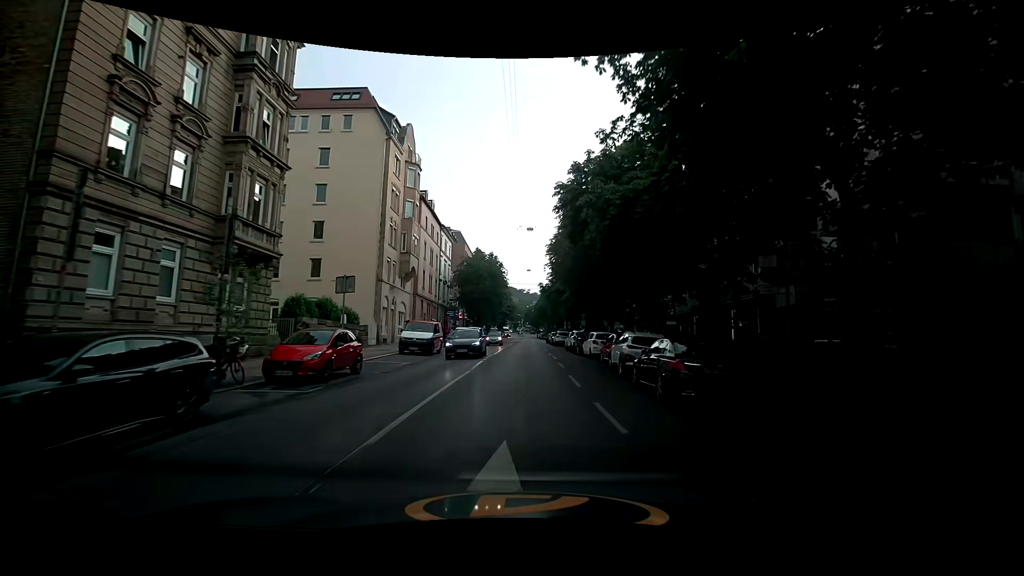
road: secondary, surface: asphalt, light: Day
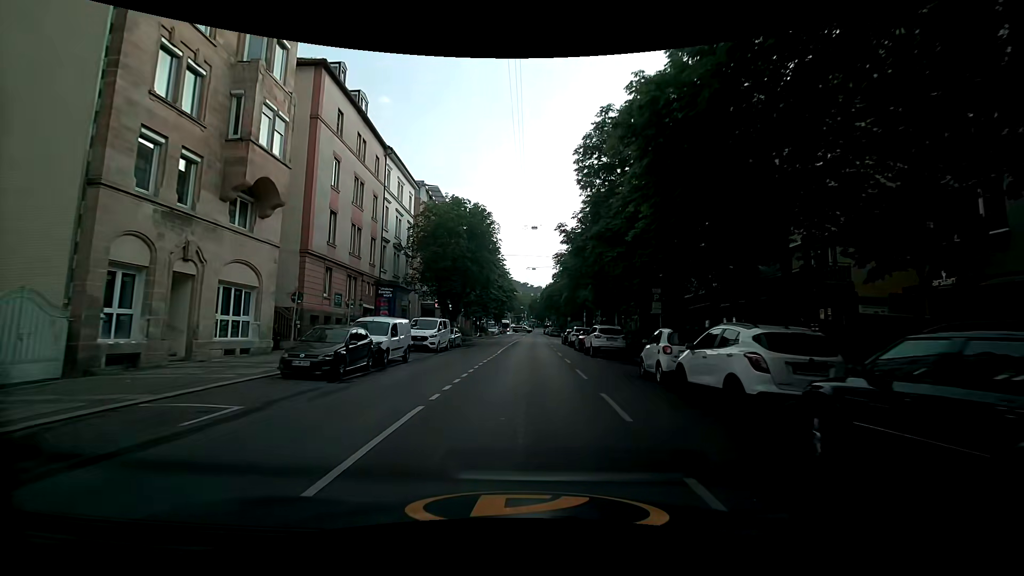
(+1.2, +28.5) m; +1°
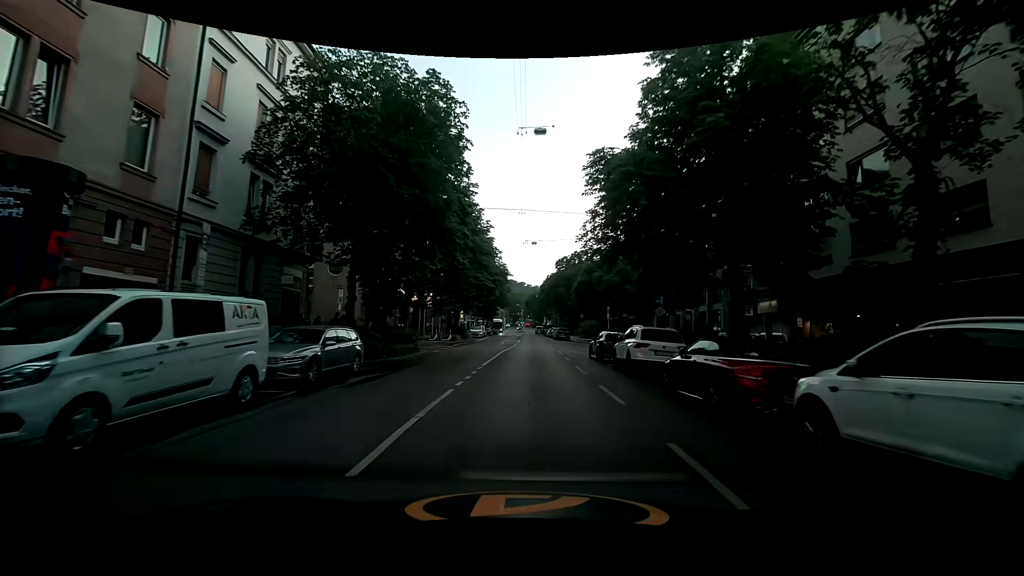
(+0.2, +23.1) m; 0°
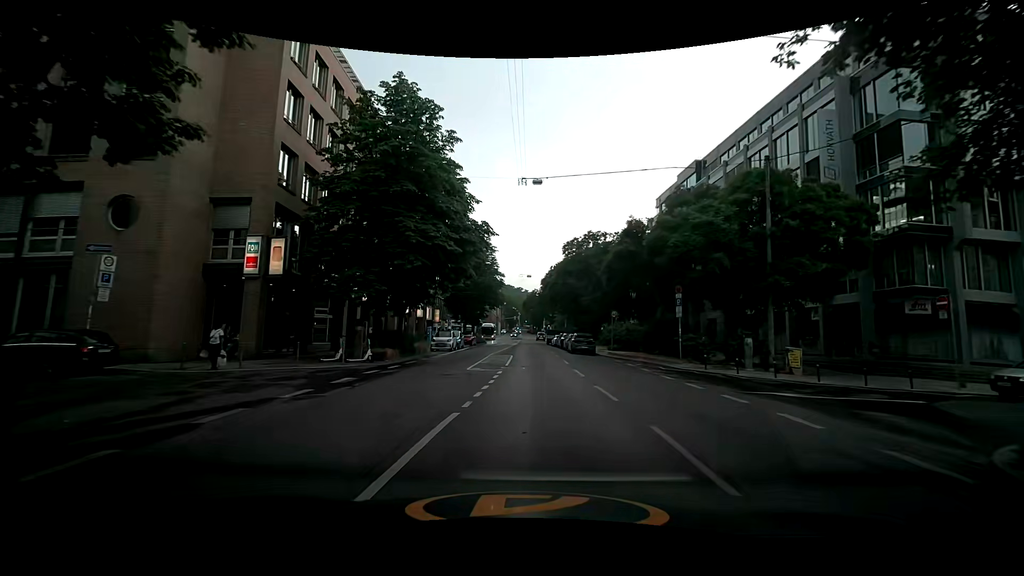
(+0.1, +23.2) m; 0°
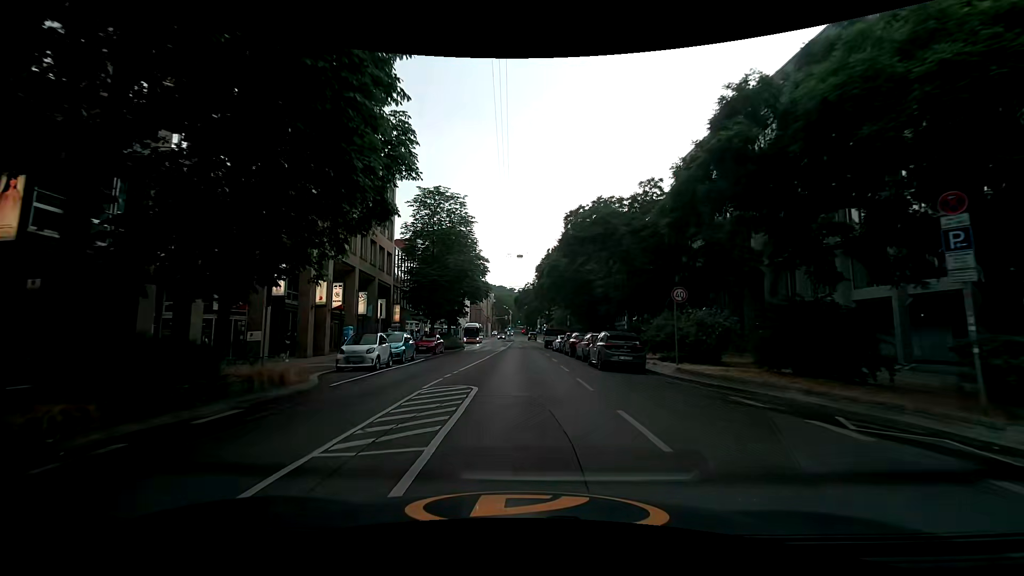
(+0.4, +17.3) m; +1°
